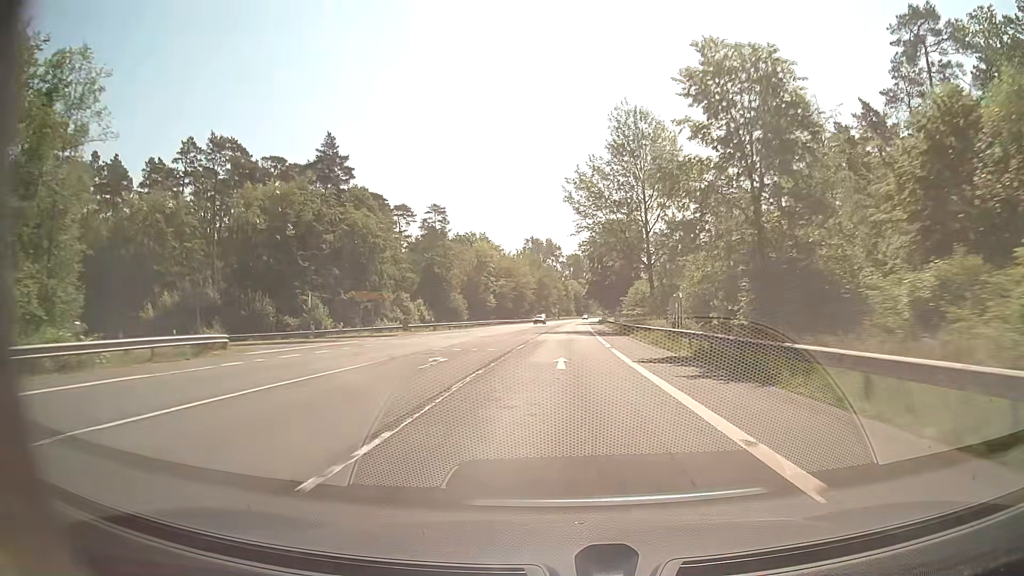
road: secondary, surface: asphalt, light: Day
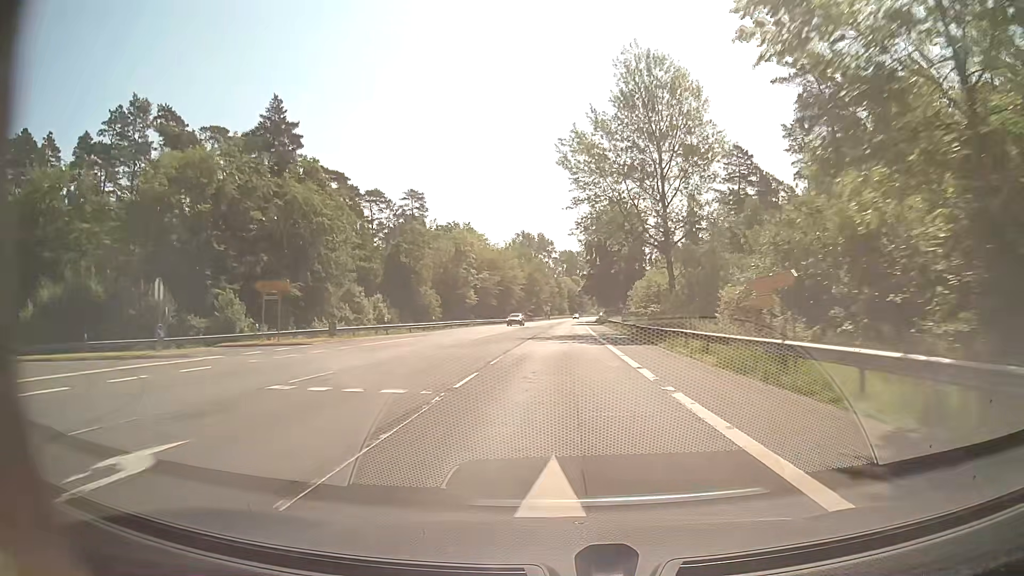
(+0.1, +15.8) m; +1°
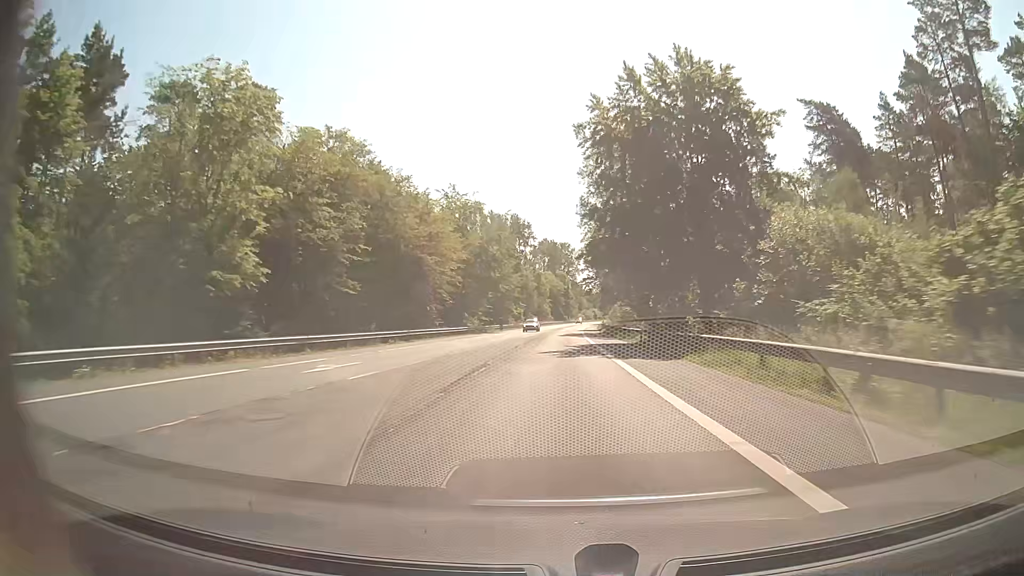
(+0.9, +63.2) m; +2°
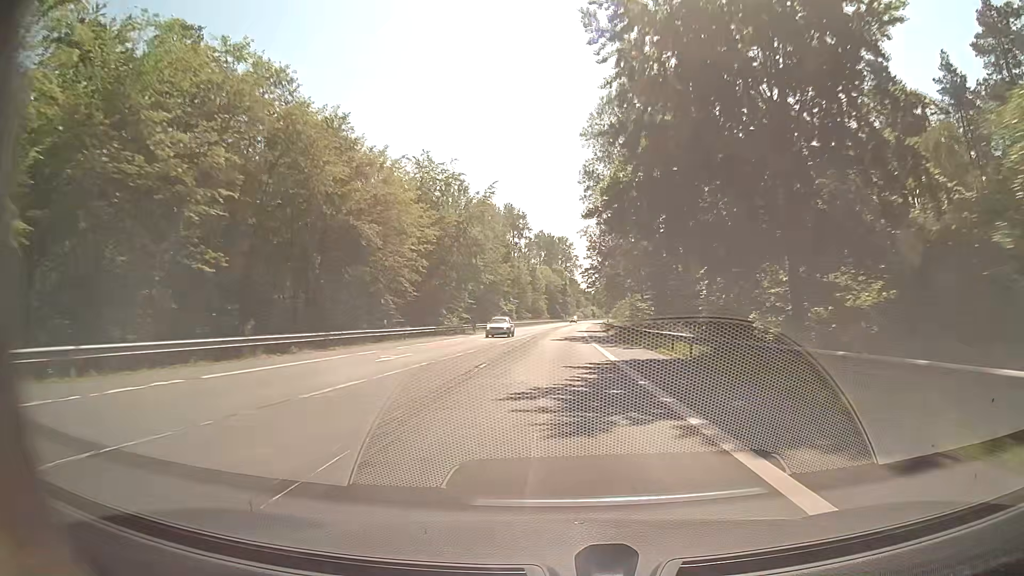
(0.0, +15.8) m; 0°
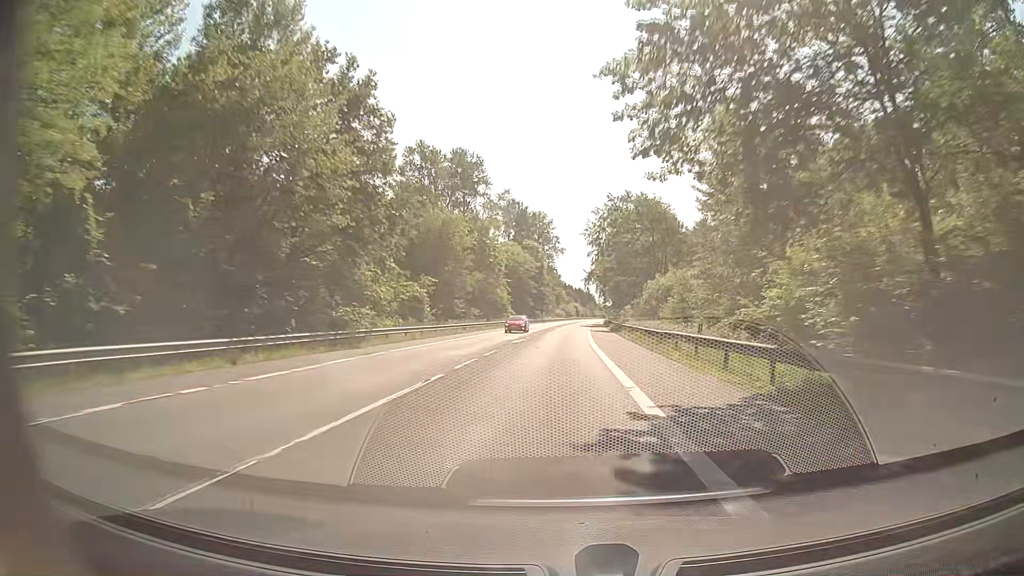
(+0.9, +63.3) m; +2°
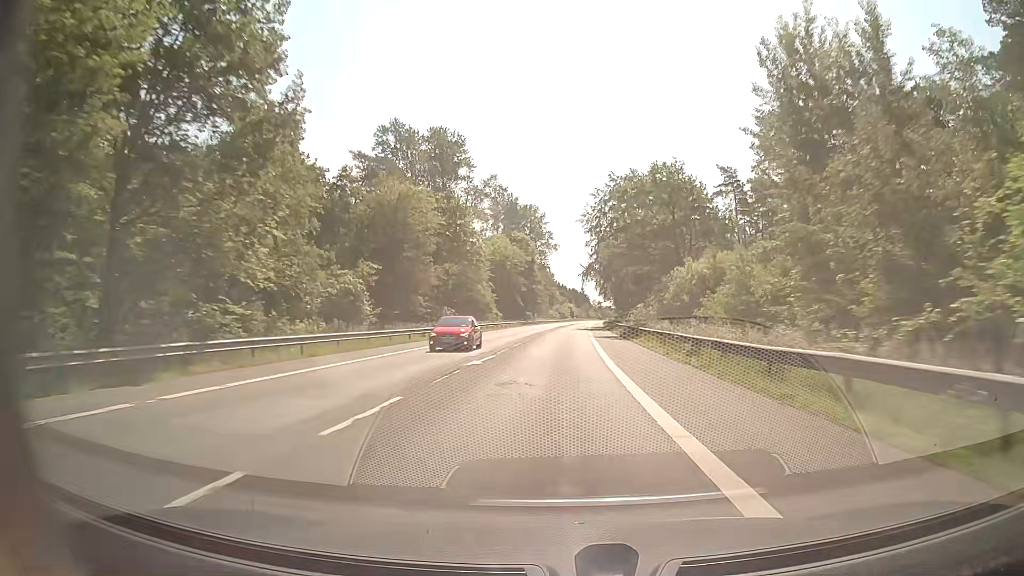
(0.0, +15.8) m; +1°
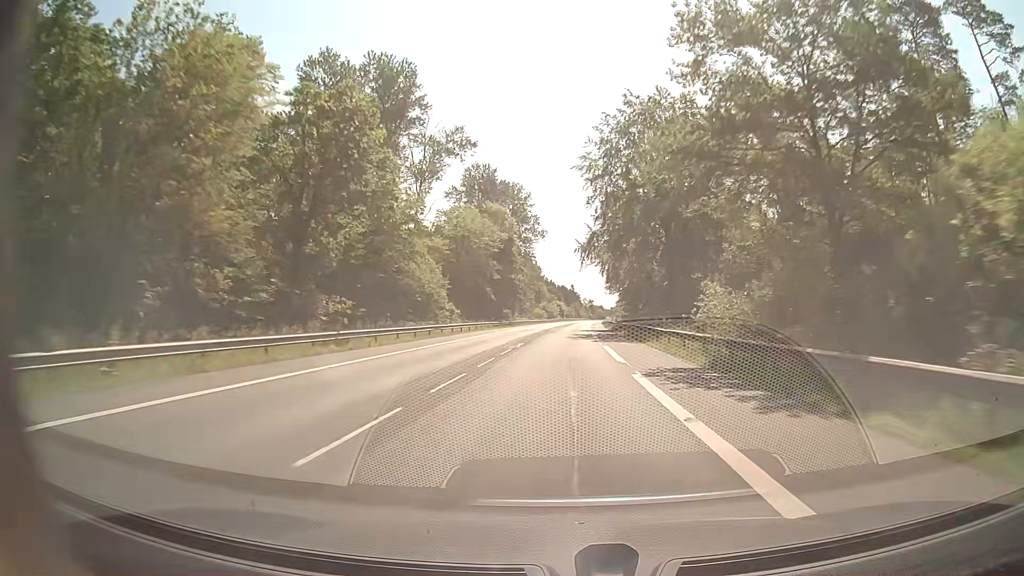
(+0.2, +31.7) m; +1°
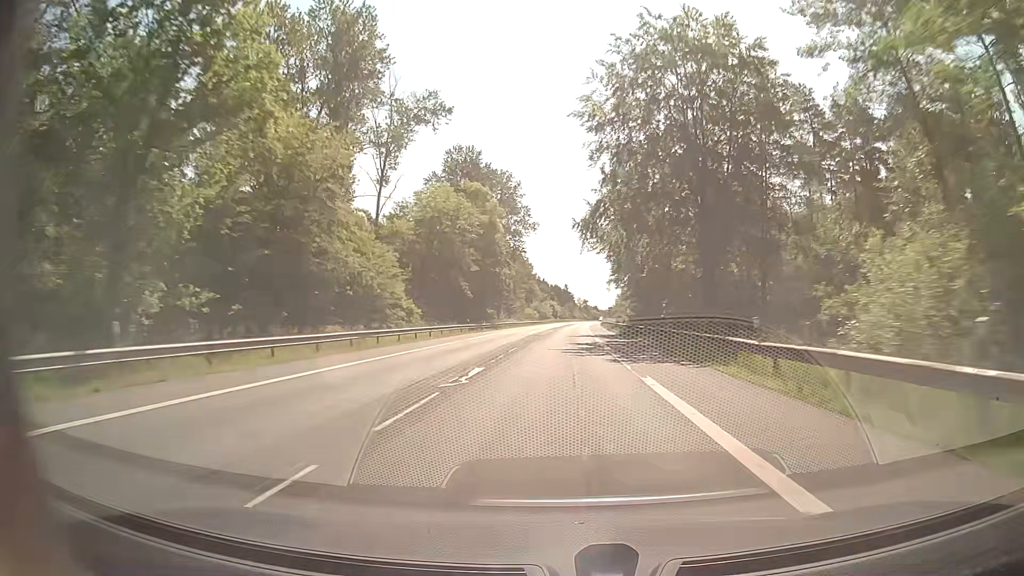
(+0.1, +15.8) m; 0°
(0, +10) (0, +20) (0, +30) (+1, +40) (+1, +50) (+1, +60) (+1, +70) (+2, +80) (+2, +90) (+3, +100) m
